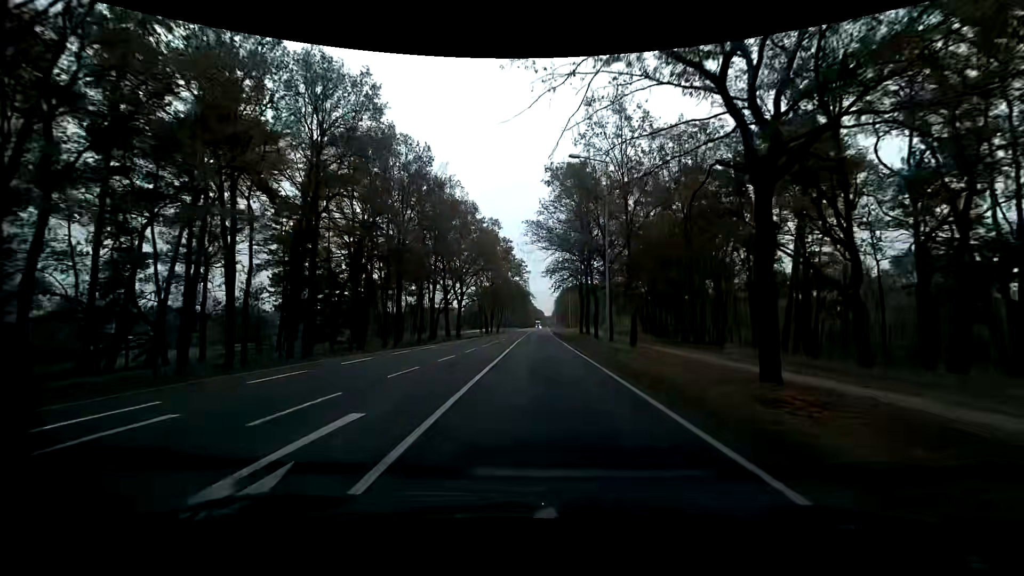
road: primary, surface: asphalt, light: Day
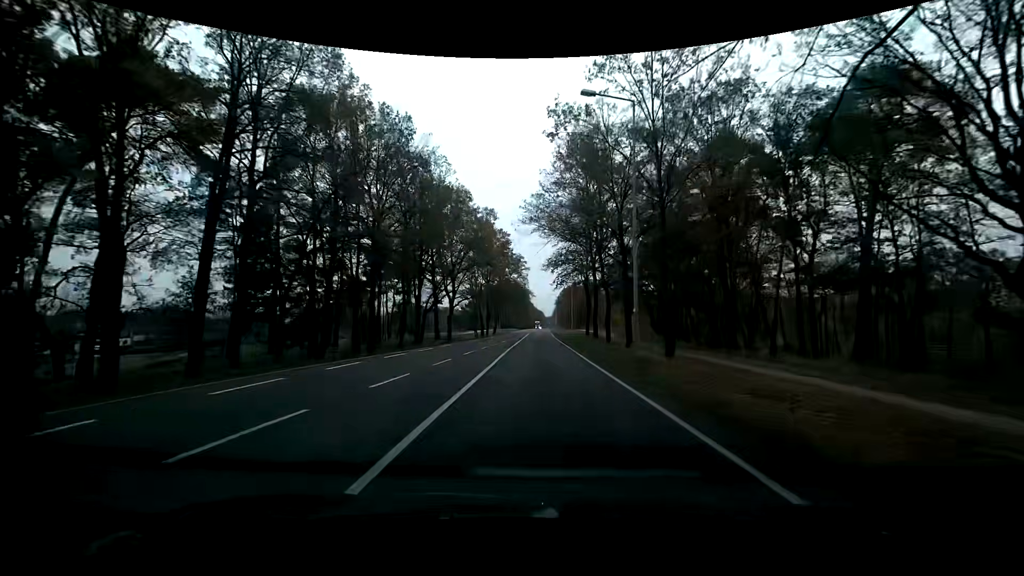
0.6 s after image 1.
(0.0, +7.8) m; 0°
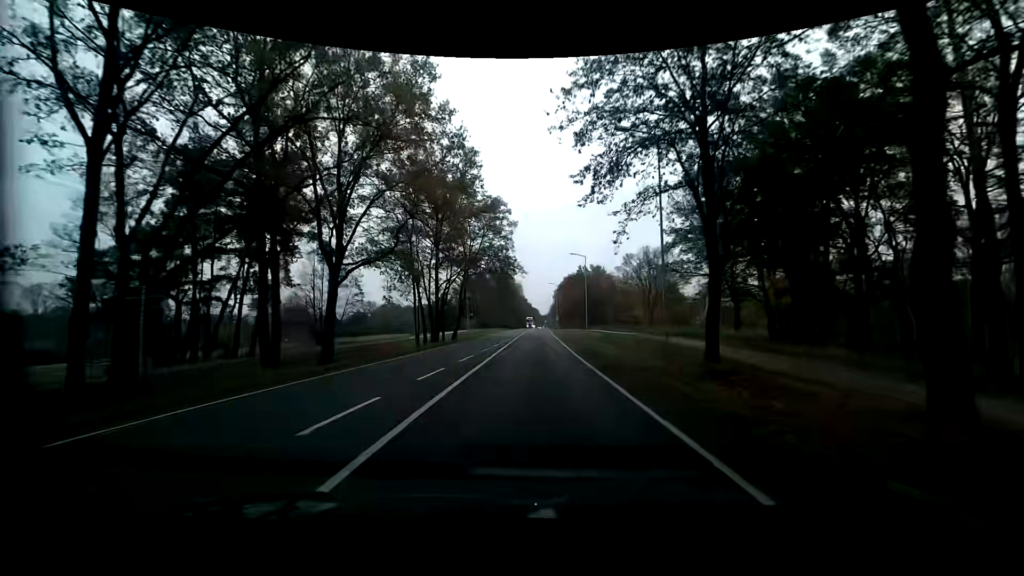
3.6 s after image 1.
(+0.1, +41.3) m; +1°
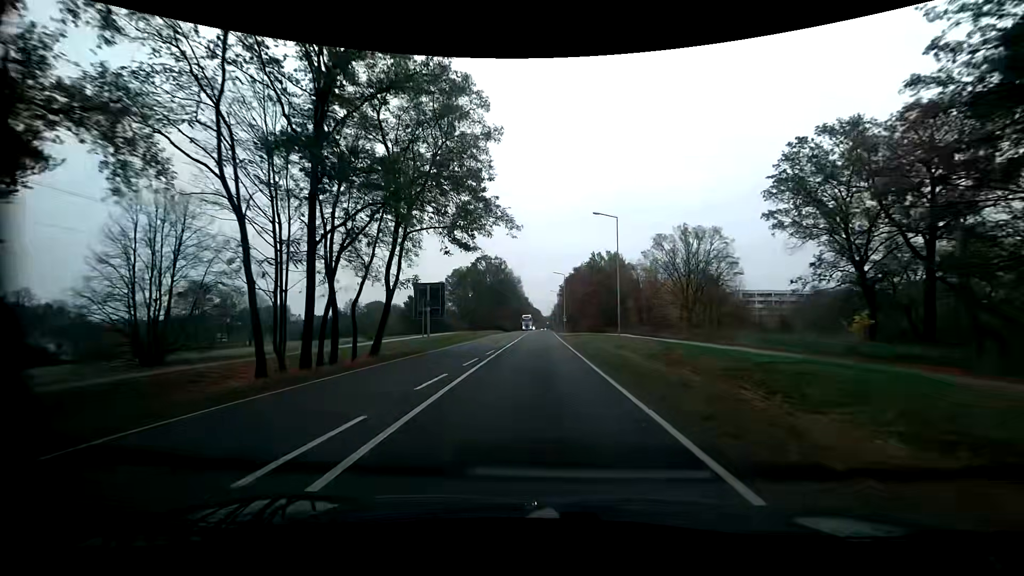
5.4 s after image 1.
(-0.1, +26.3) m; 0°
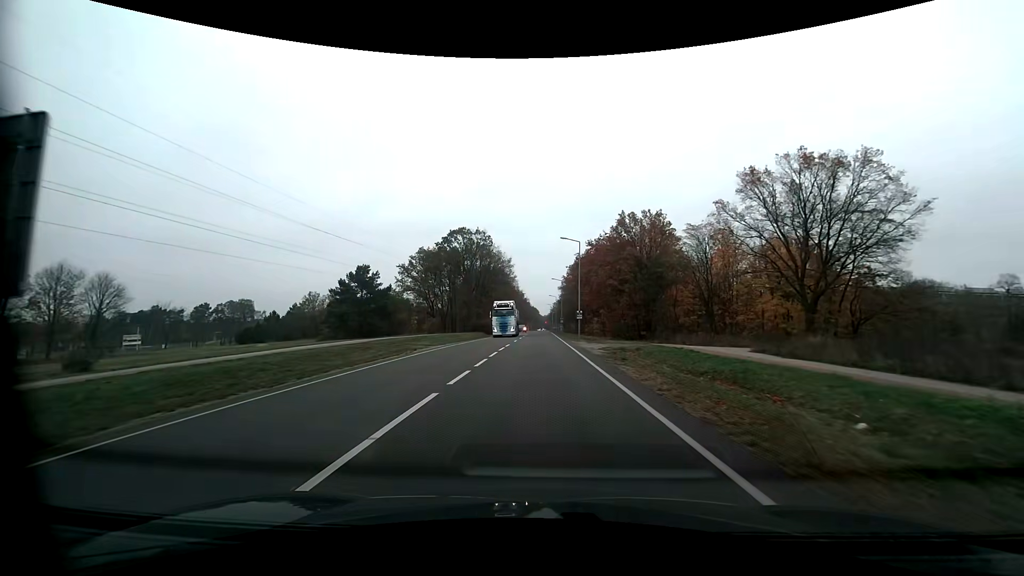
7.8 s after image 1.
(-0.3, +36.3) m; 0°
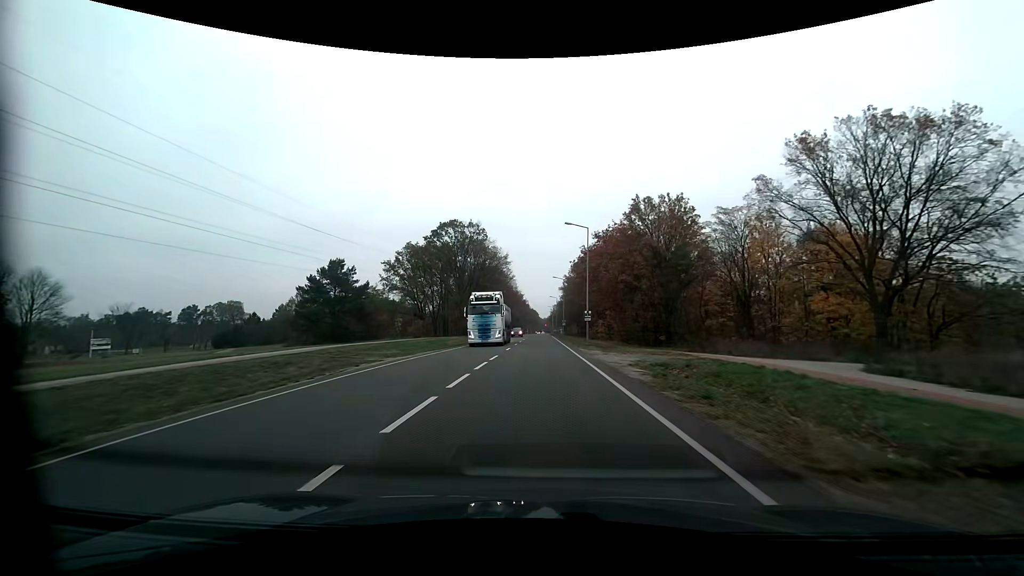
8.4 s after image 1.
(0.0, +9.2) m; 0°
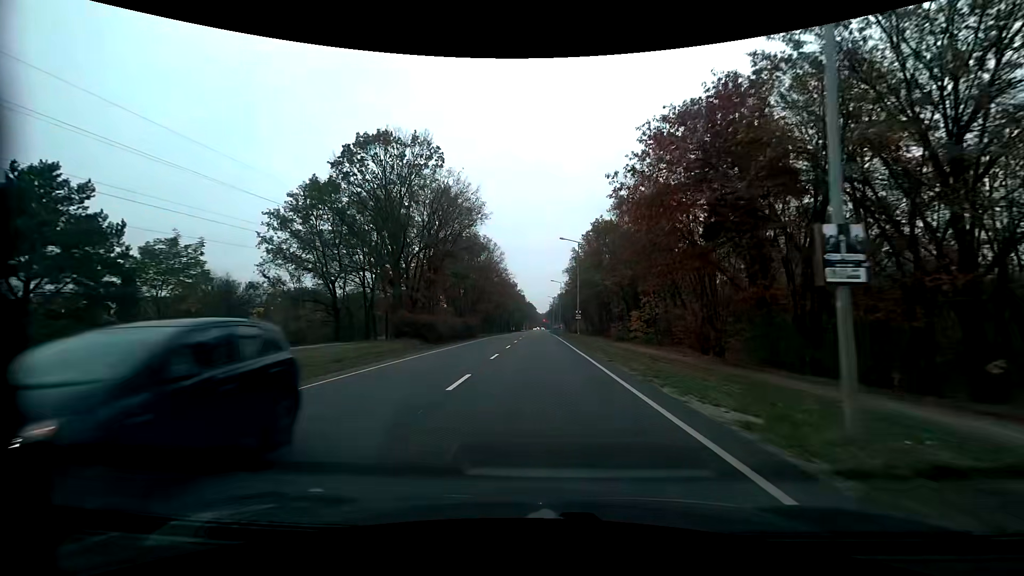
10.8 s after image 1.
(+0.1, +36.9) m; 0°
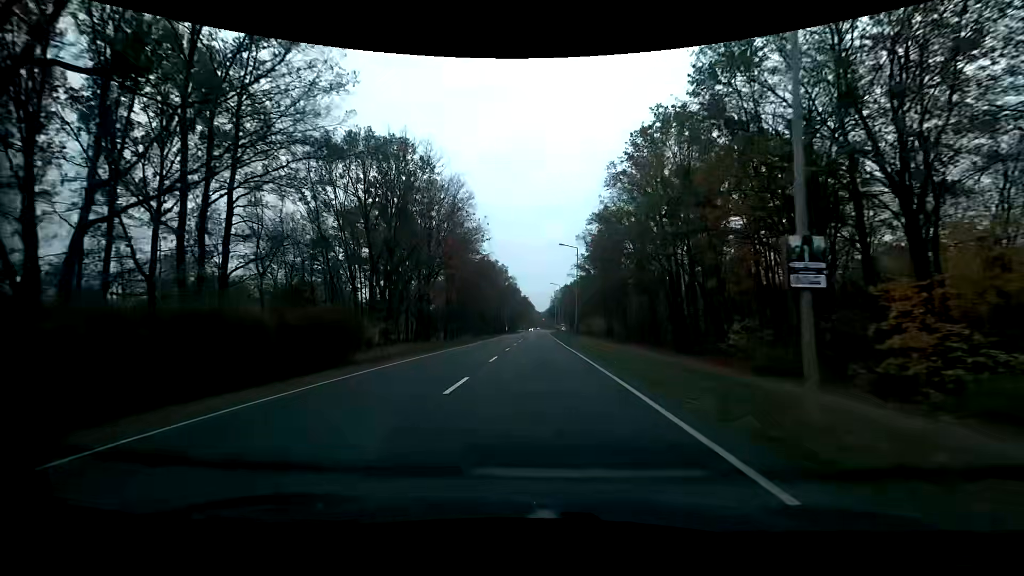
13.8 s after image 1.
(+0.2, +45.6) m; 0°
(0, +10) (0, +20) (0, +30) (0, +40) (0, +50) (0, +60) (+1, +70) (+1, +80) (+2, +90) (+2, +100) m
